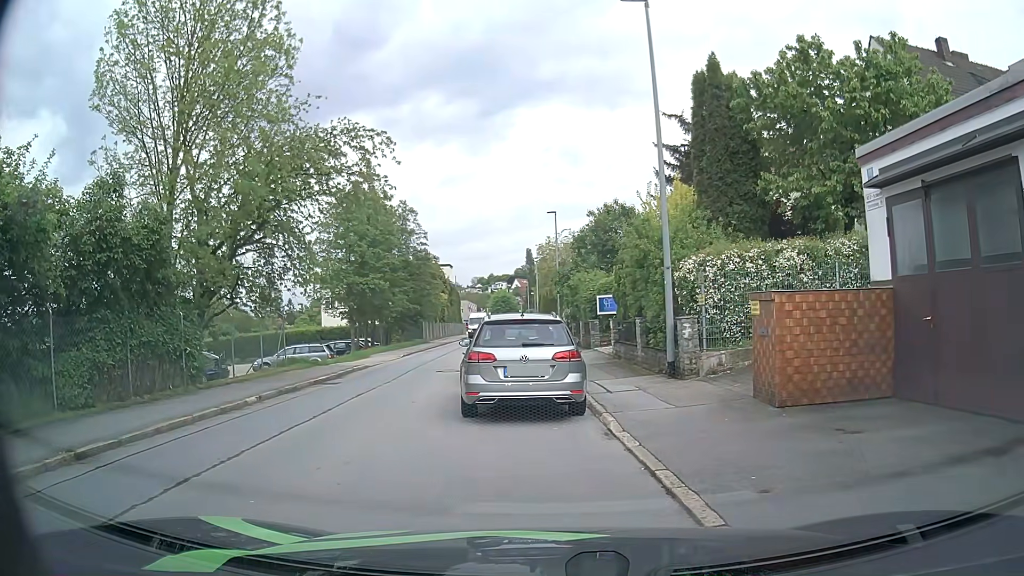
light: Day
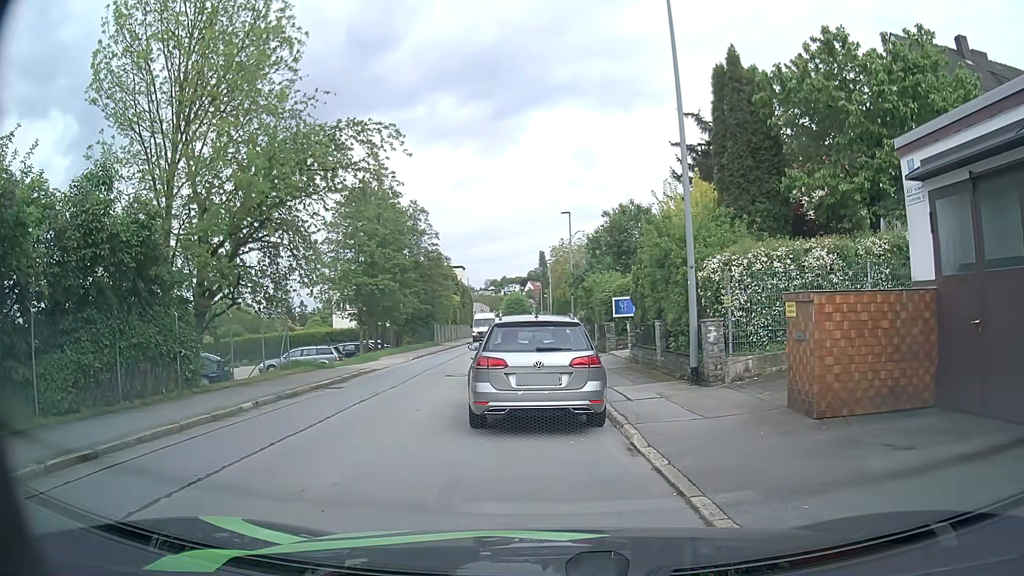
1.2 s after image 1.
(0.0, +0.8) m; 0°
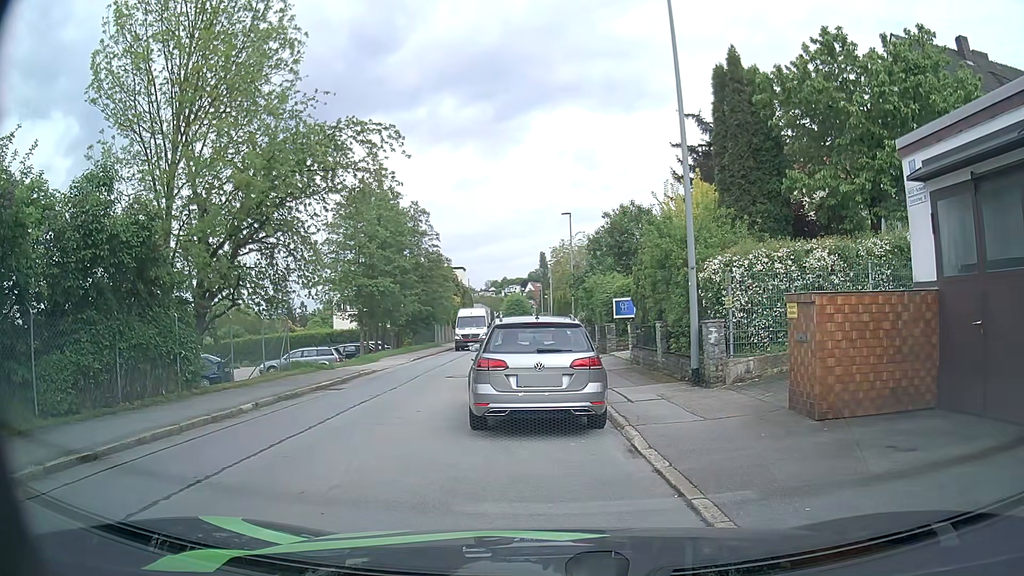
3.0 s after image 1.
(0.0, +0.1) m; 0°
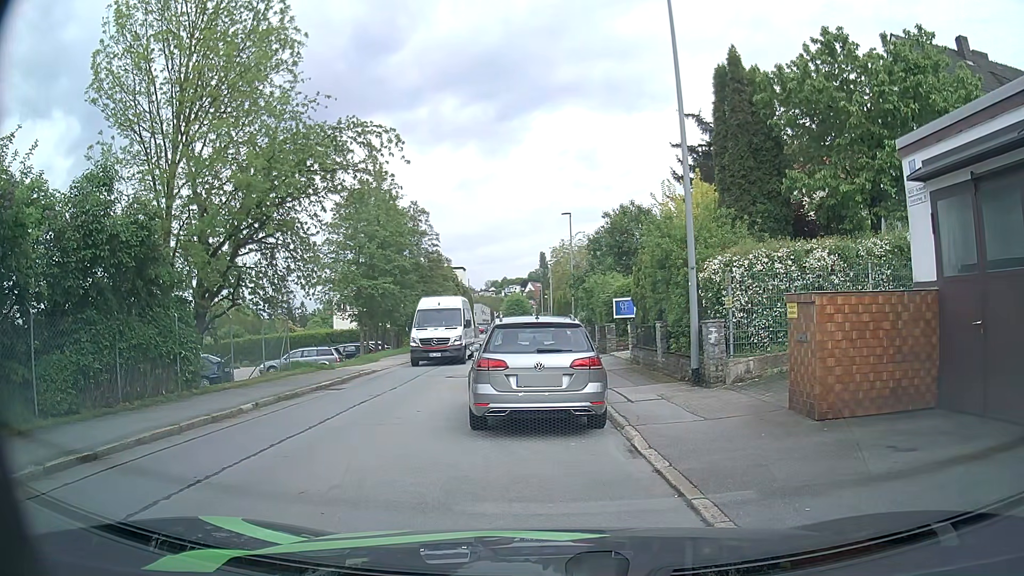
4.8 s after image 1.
(0.0, 0.0) m; 0°
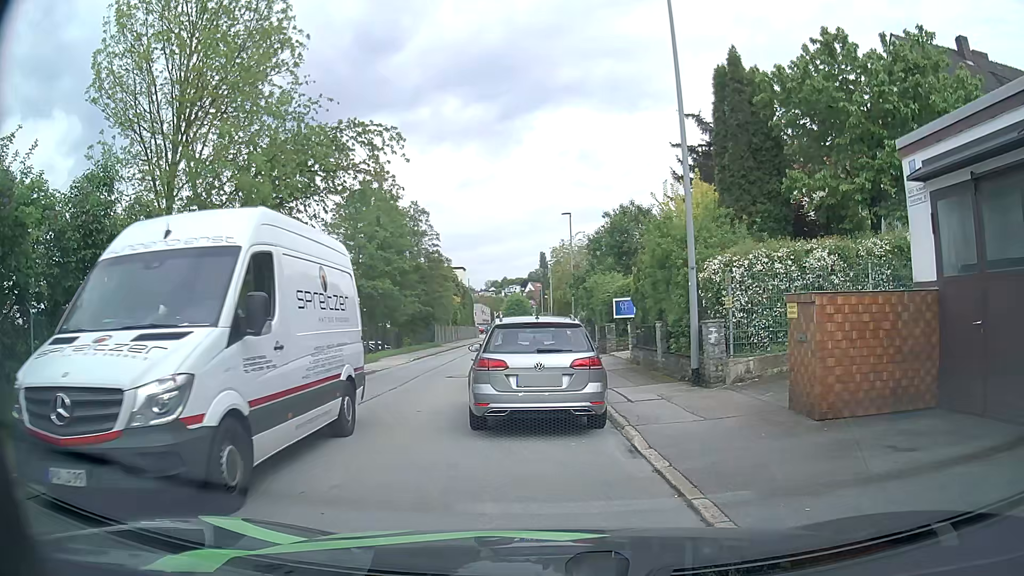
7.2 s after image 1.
(0.0, 0.0) m; 0°
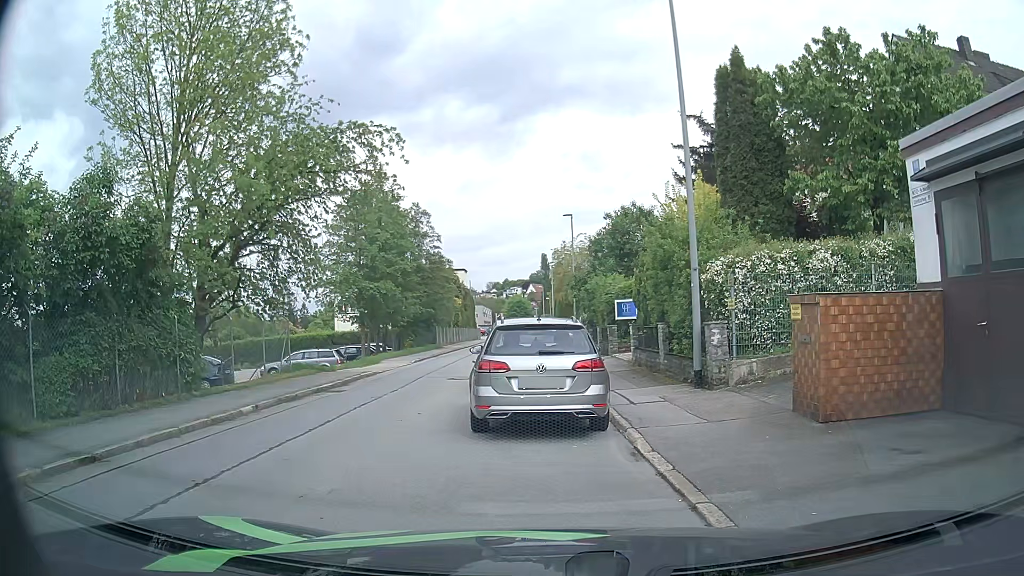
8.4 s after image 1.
(0.0, 0.0) m; 0°
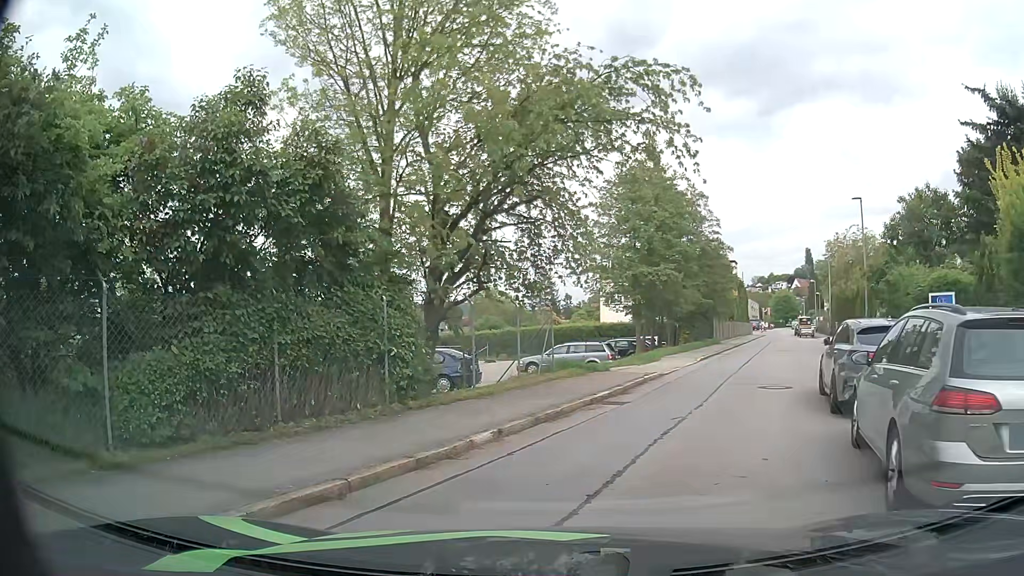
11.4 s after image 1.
(-0.7, +4.3) m; -19°
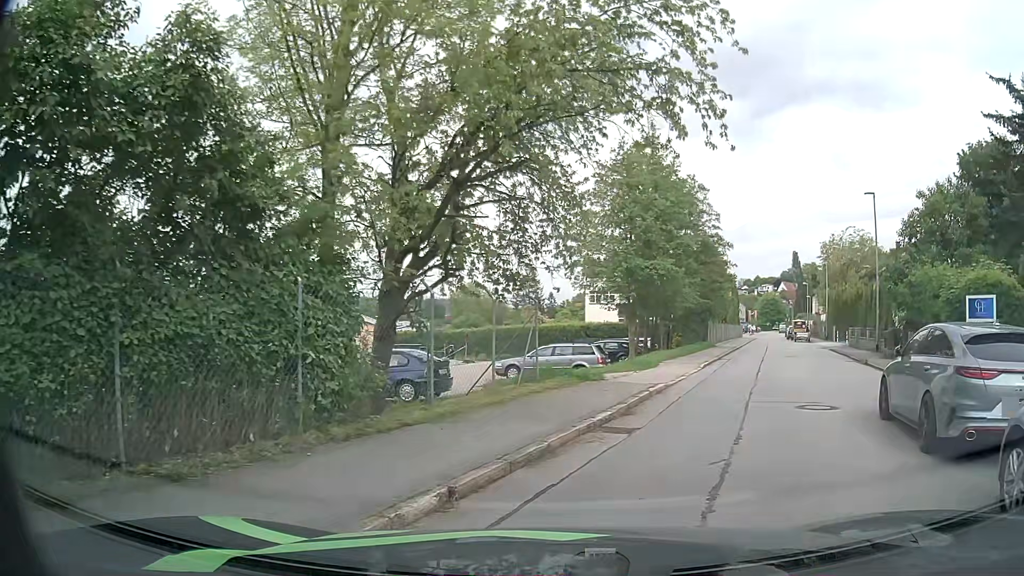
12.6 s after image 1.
(-0.1, +3.2) m; -1°
(+2, +10) (+6, +19) (+11, +28) (+14, +37) (+18, +46) (+21, +56) (+24, +65) (+27, +75) (+31, +84) (+34, +94) m
